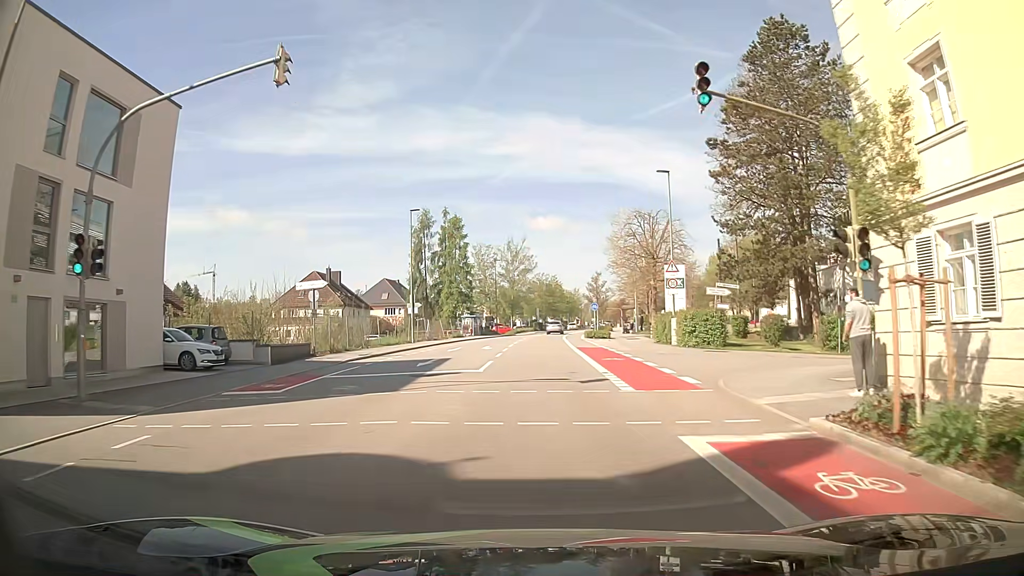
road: tertiary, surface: asphalt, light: Day
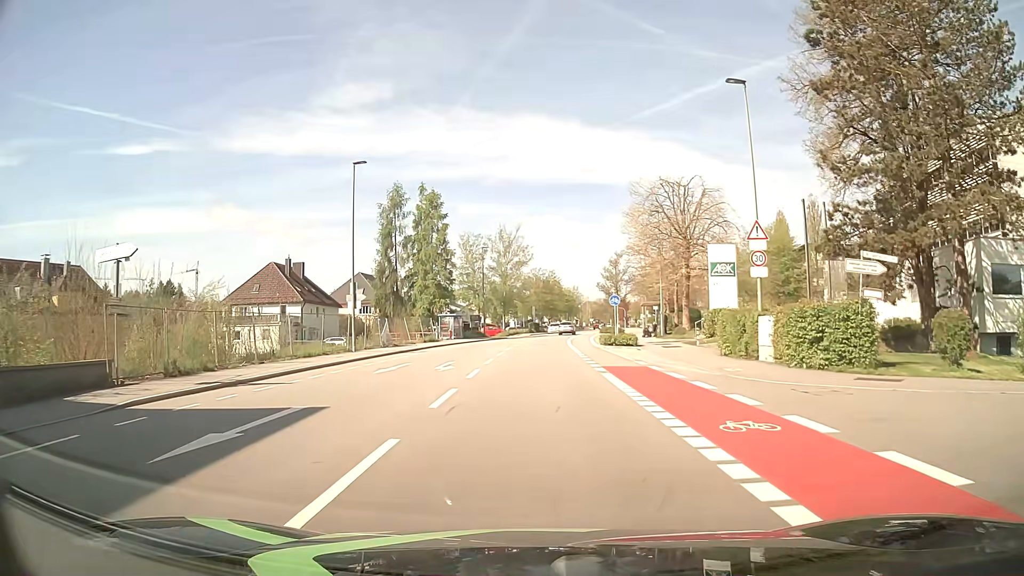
(+0.1, +15.8) m; +1°
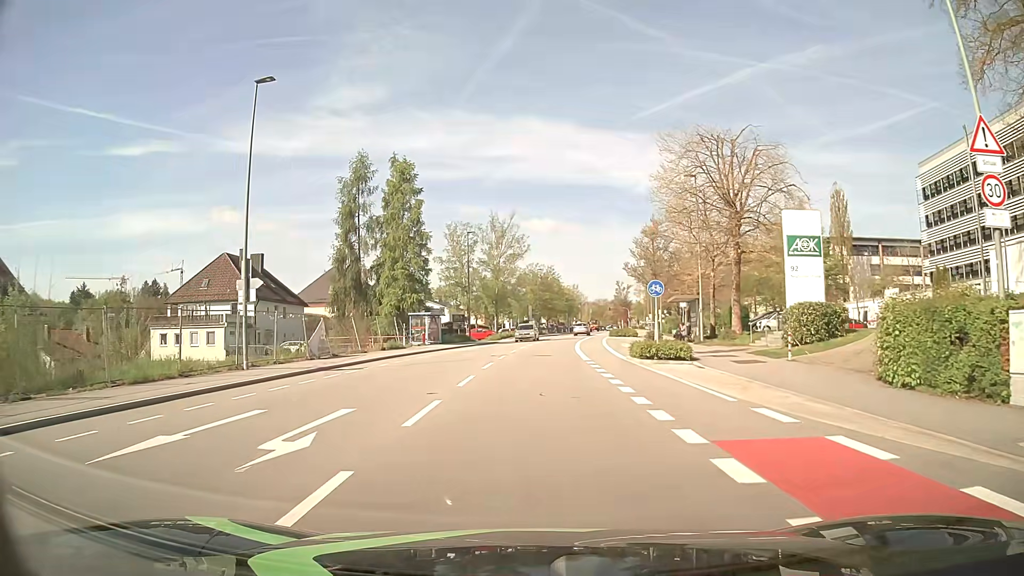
(-0.1, +13.6) m; 0°
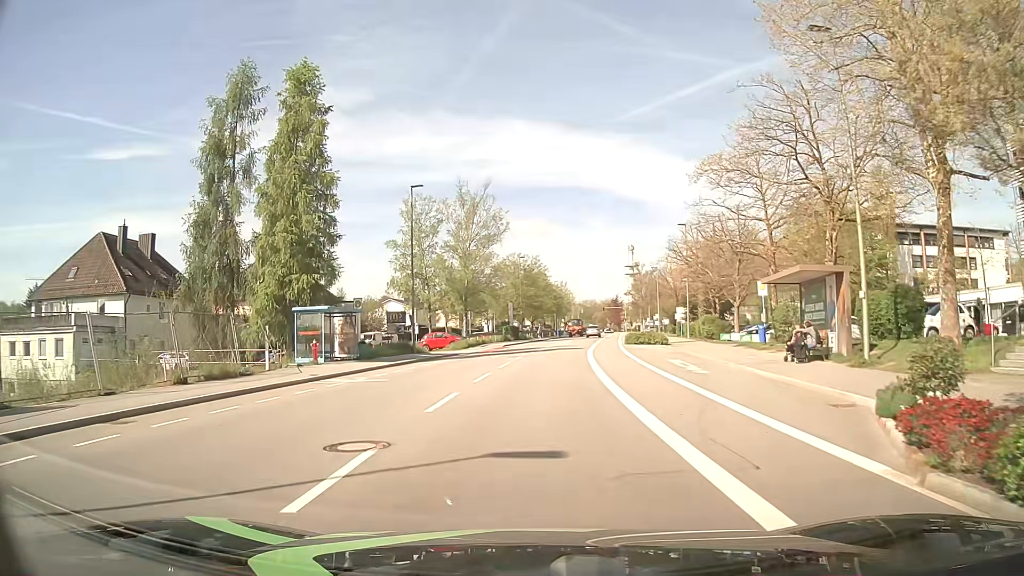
(+0.4, +22.1) m; +2°
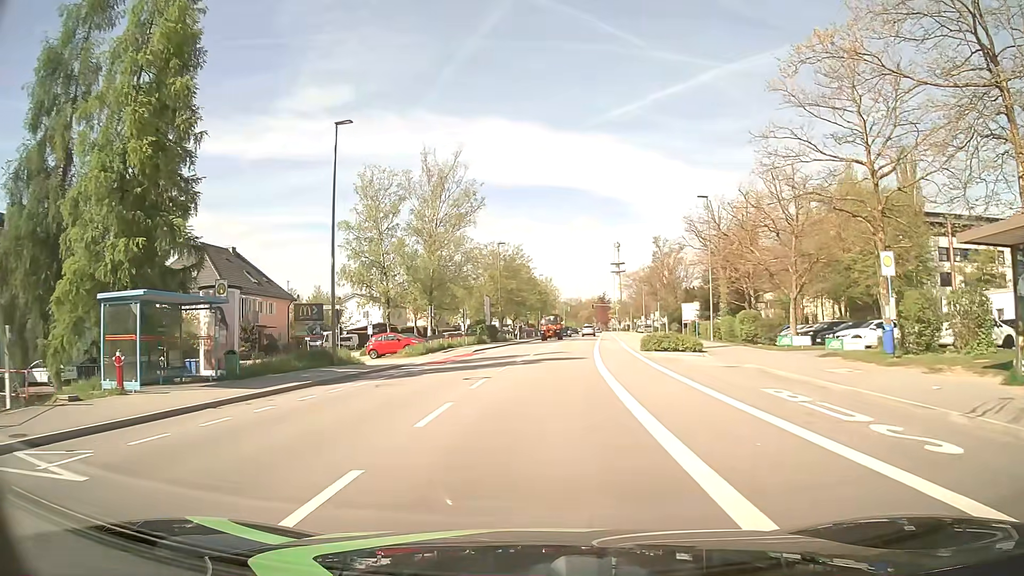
(+0.1, +13.4) m; +1°
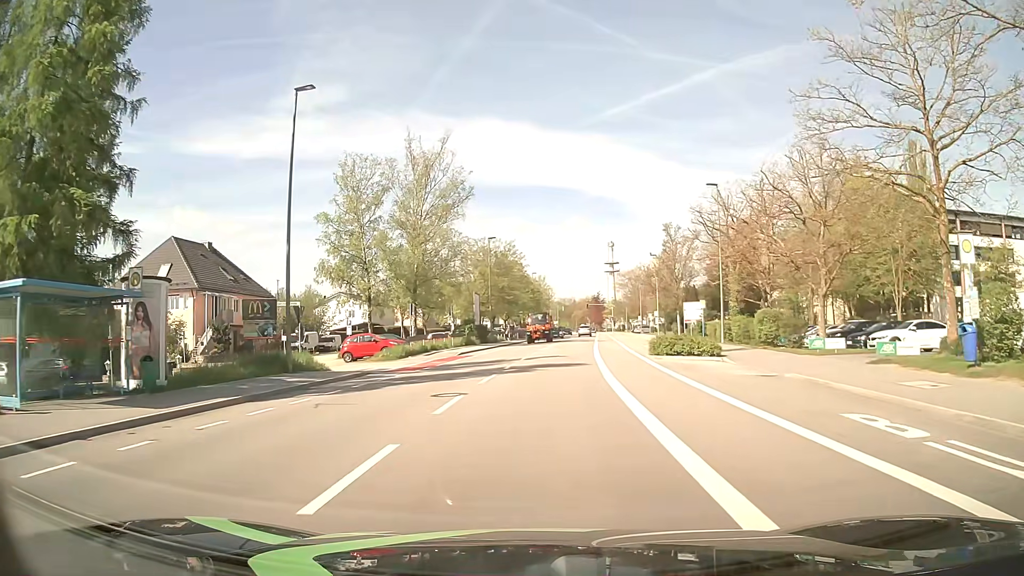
(0.0, +4.5) m; 0°
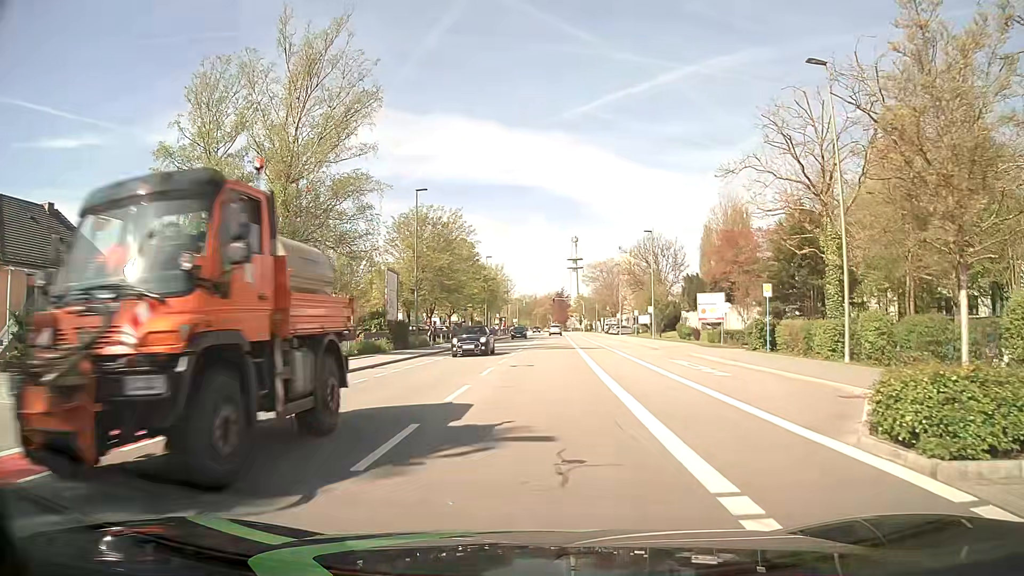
(+0.9, +22.4) m; +3°
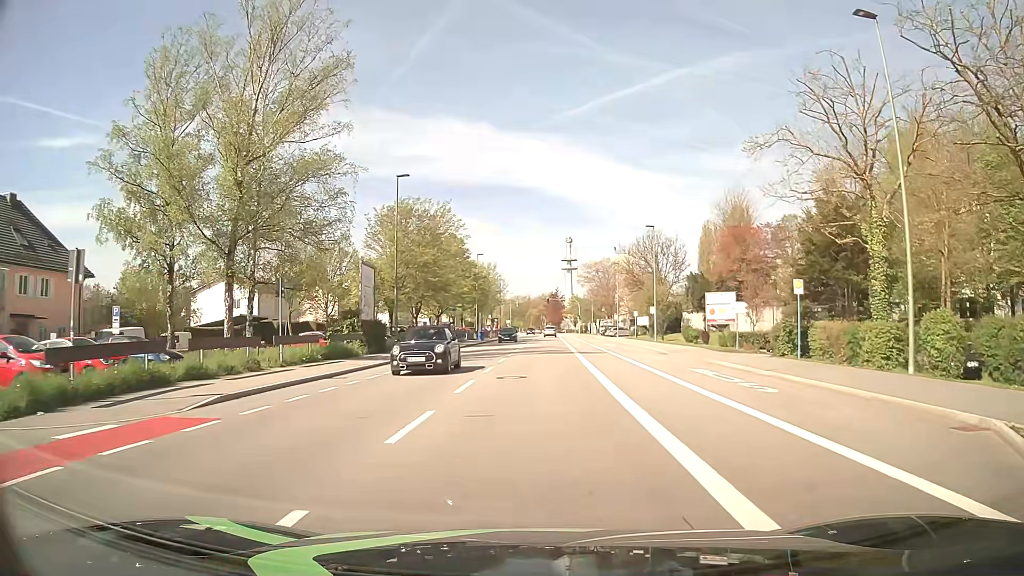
(+0.1, +4.5) m; +1°
(0, +10) (0, +20) (+1, +30) (+1, +40) (+1, +50) (+1, +60) (+2, +70) (+2, +80) (+2, +90) (+3, +100) m
